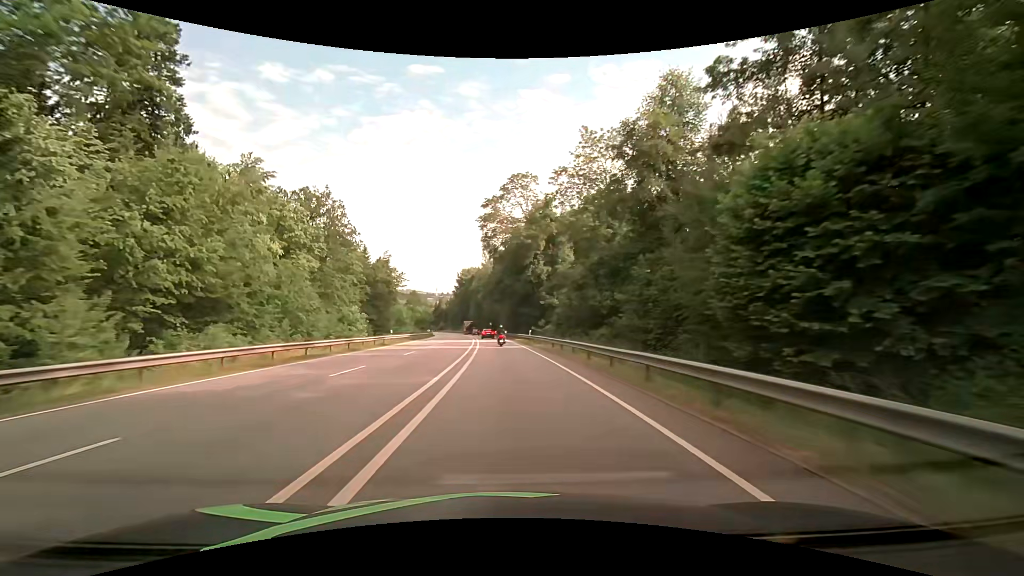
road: primary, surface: asphalt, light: Day
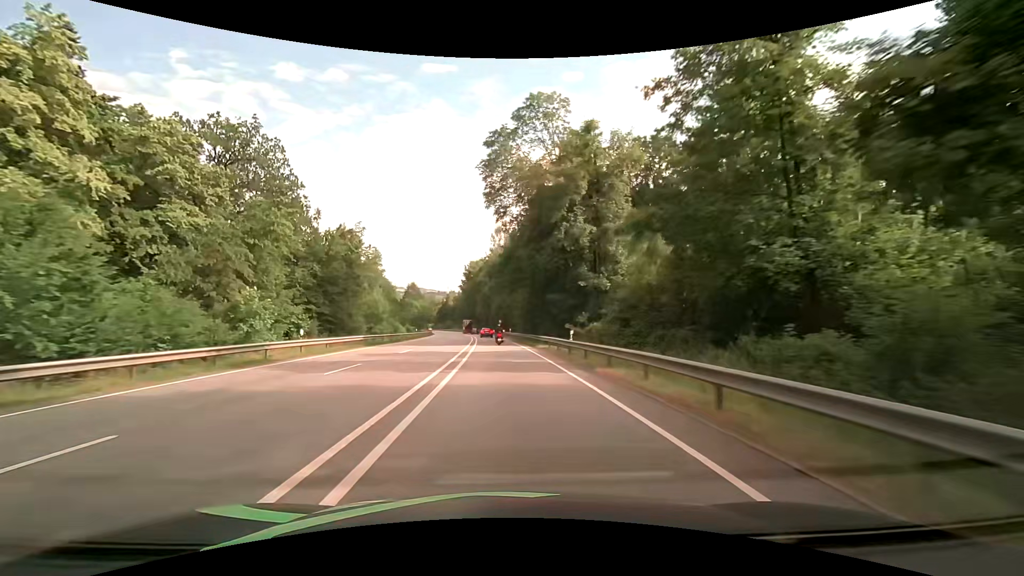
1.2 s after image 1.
(-0.3, +24.4) m; -2°
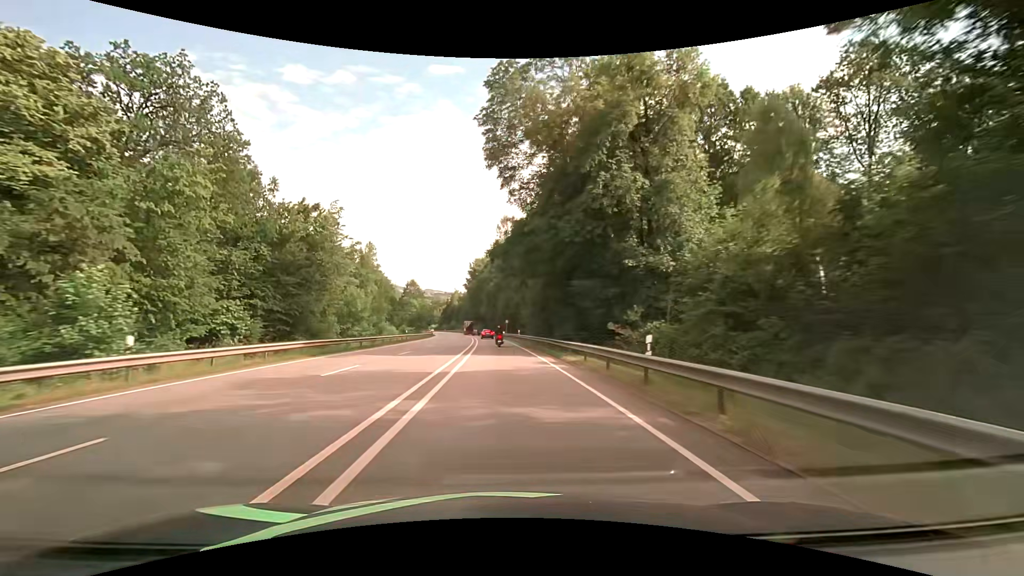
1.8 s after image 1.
(-0.1, +12.3) m; -1°
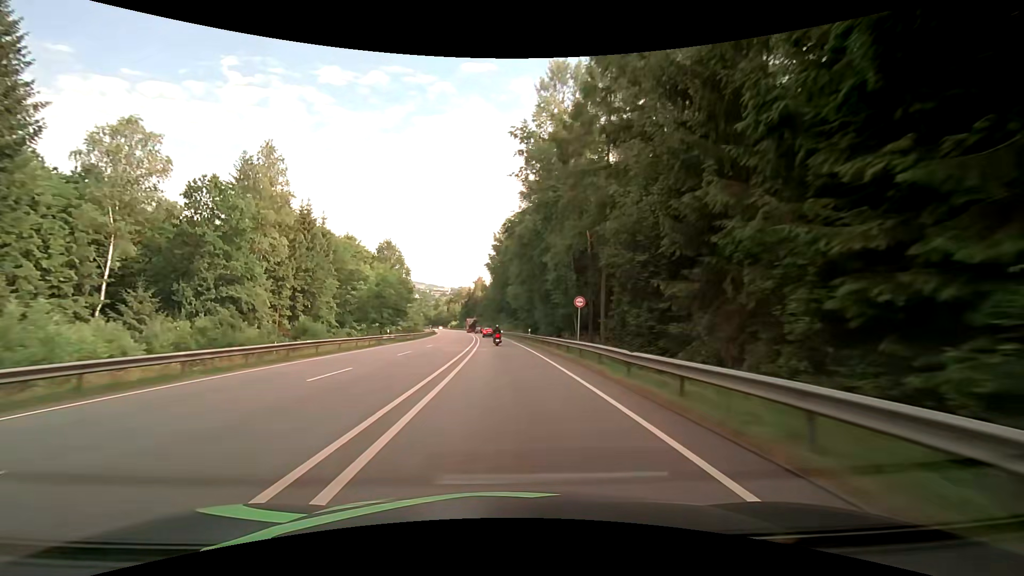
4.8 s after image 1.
(-2.0, +62.3) m; -3°
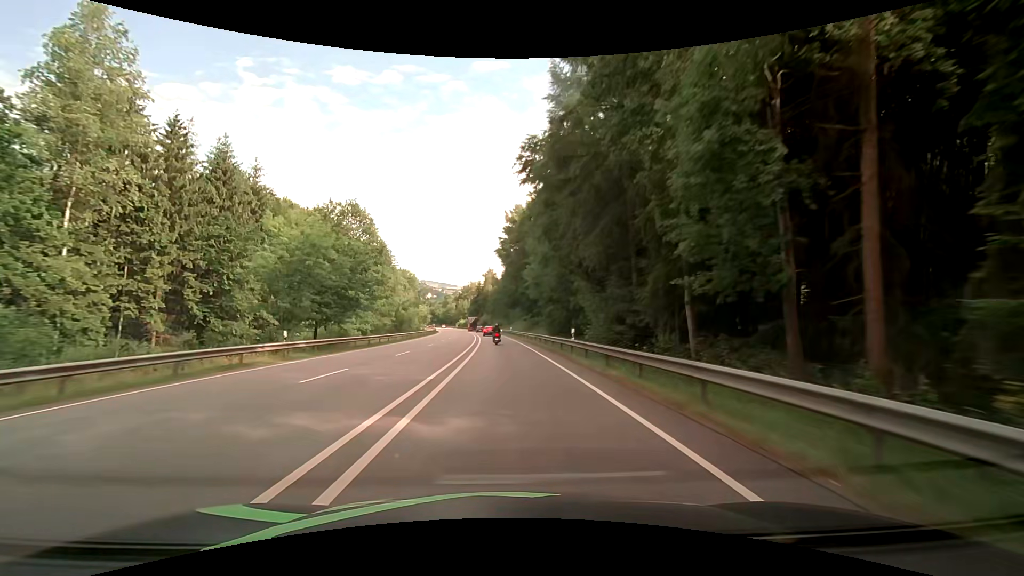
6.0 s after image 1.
(-0.5, +24.9) m; -2°
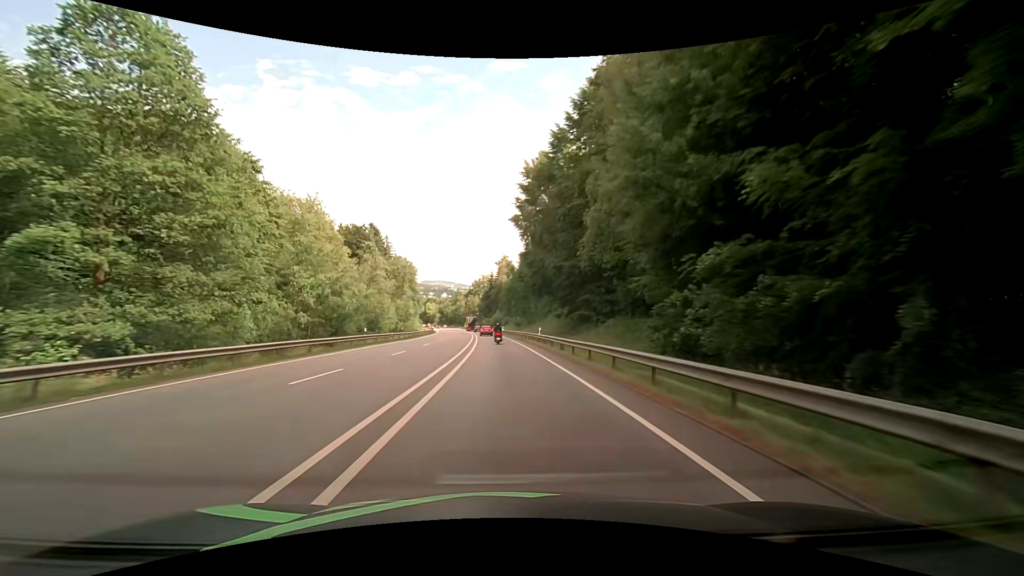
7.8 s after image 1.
(-0.6, +37.0) m; -1°
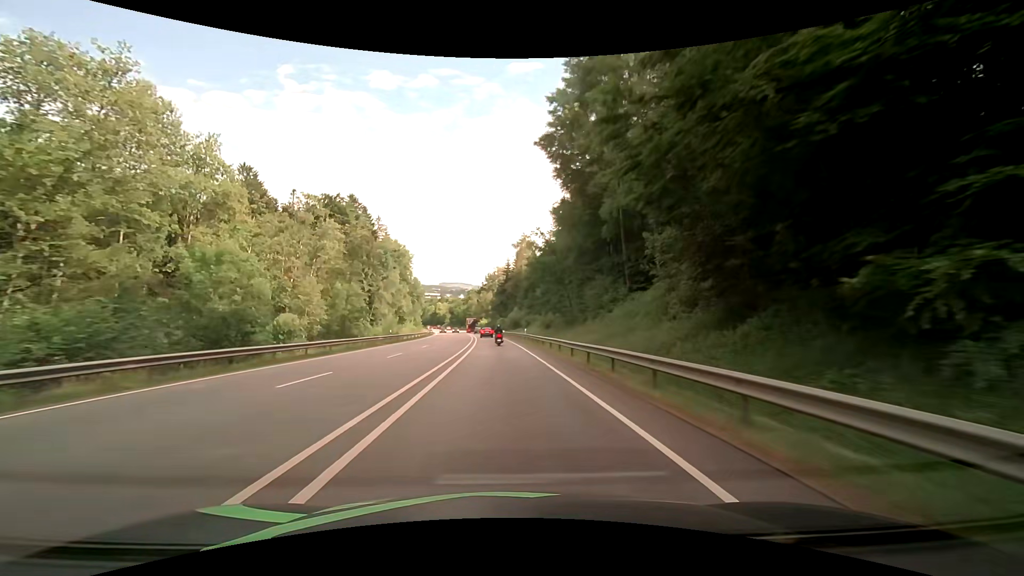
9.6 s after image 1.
(-0.9, +36.8) m; -3°
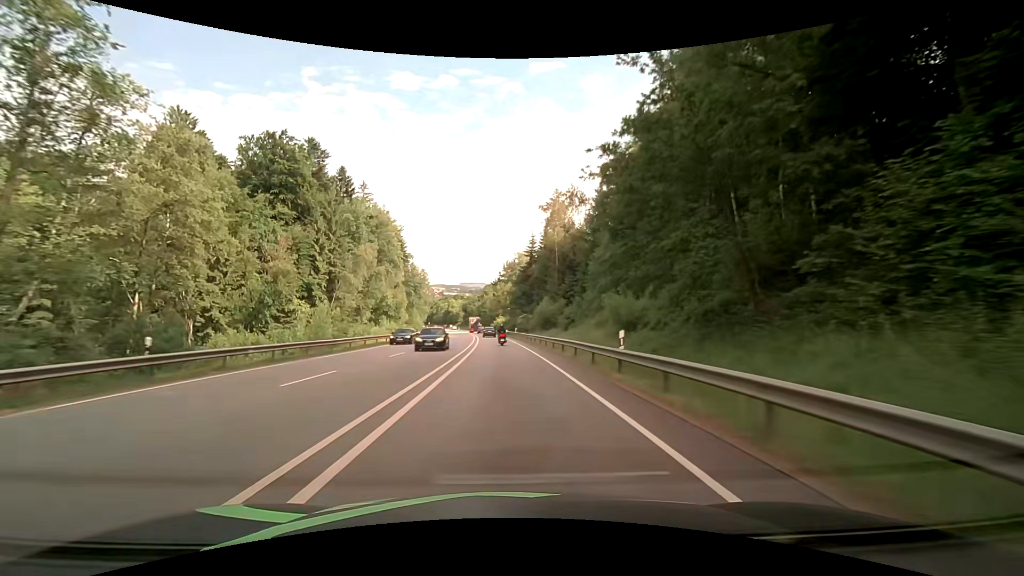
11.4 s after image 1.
(-0.6, +36.6) m; -2°
(0, +10) (0, +20) (0, +30) (-1, +40) (-1, +50) (-2, +60) (-2, +70) (-3, +80) (-4, +90) (-5, +100) m
